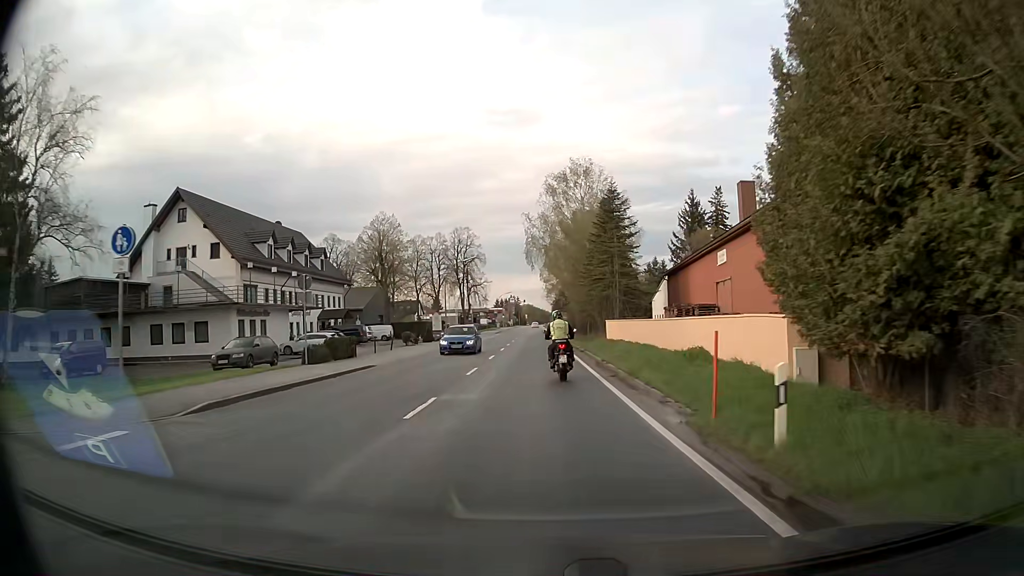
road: secondary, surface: asphalt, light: Day
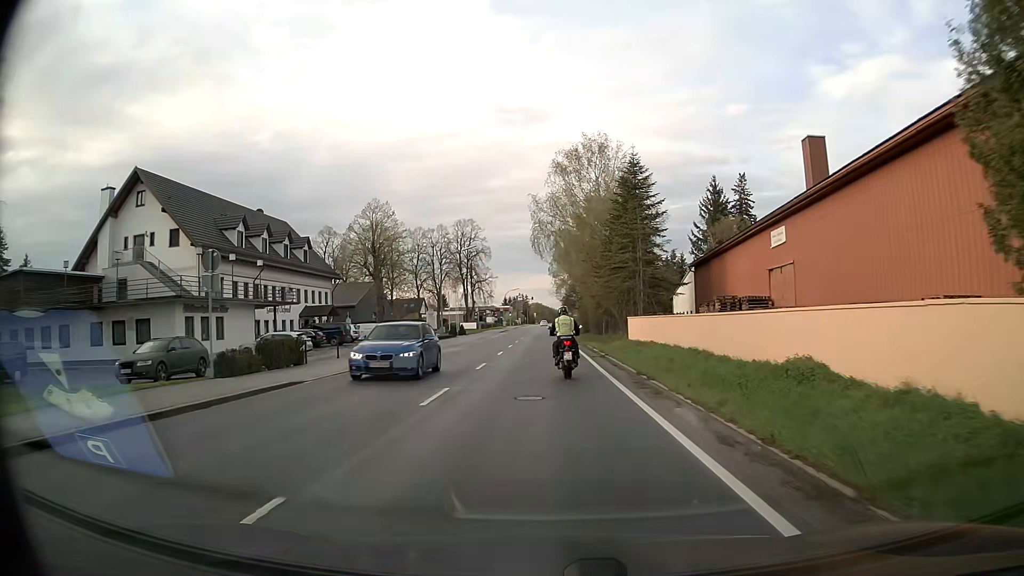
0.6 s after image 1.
(0.0, +8.0) m; -1°
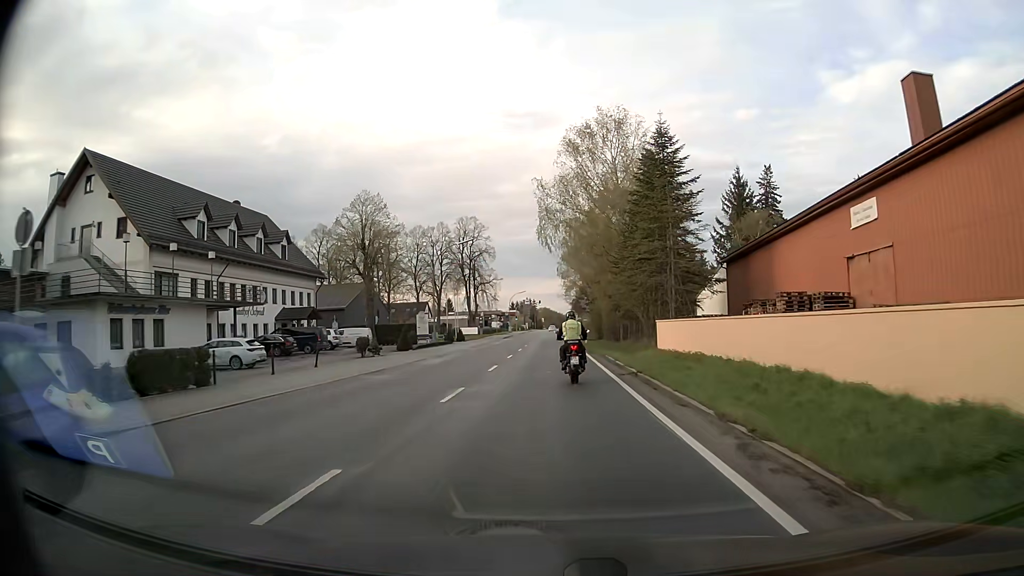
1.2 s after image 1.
(0.0, +7.9) m; 0°
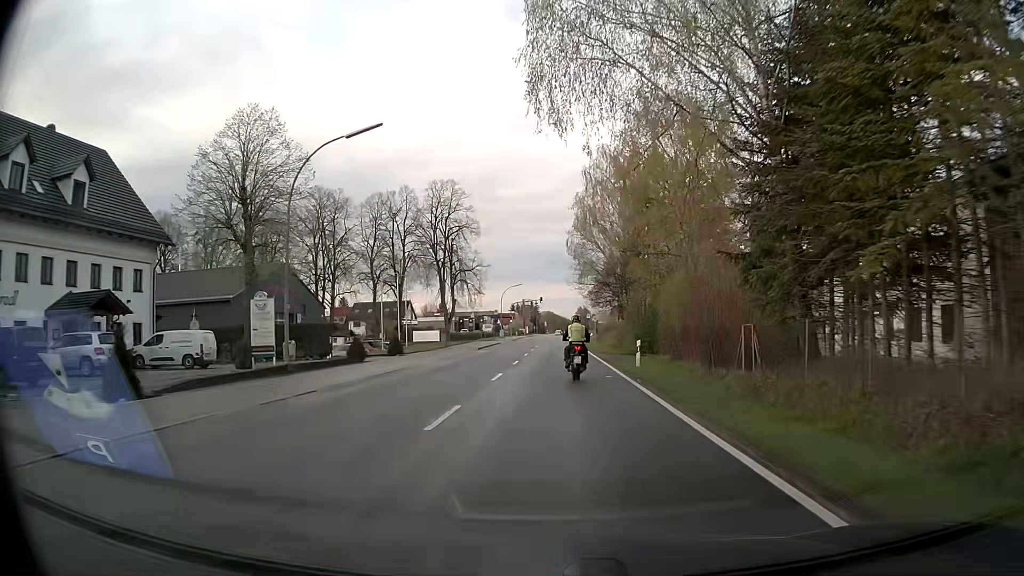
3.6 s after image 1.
(-0.2, +30.3) m; -1°
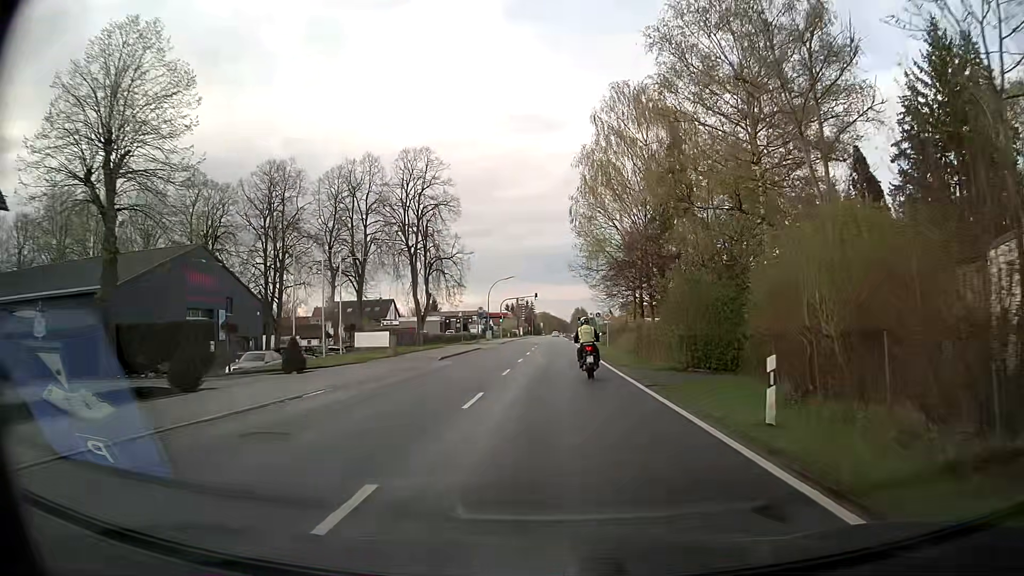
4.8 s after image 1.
(0.0, +15.2) m; 0°
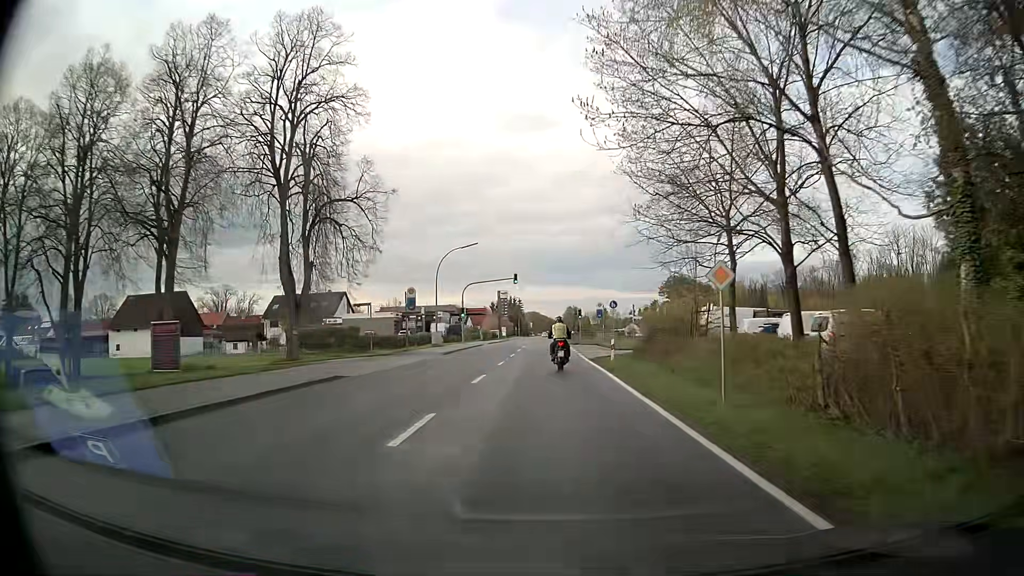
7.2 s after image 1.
(+0.5, +31.3) m; +1°
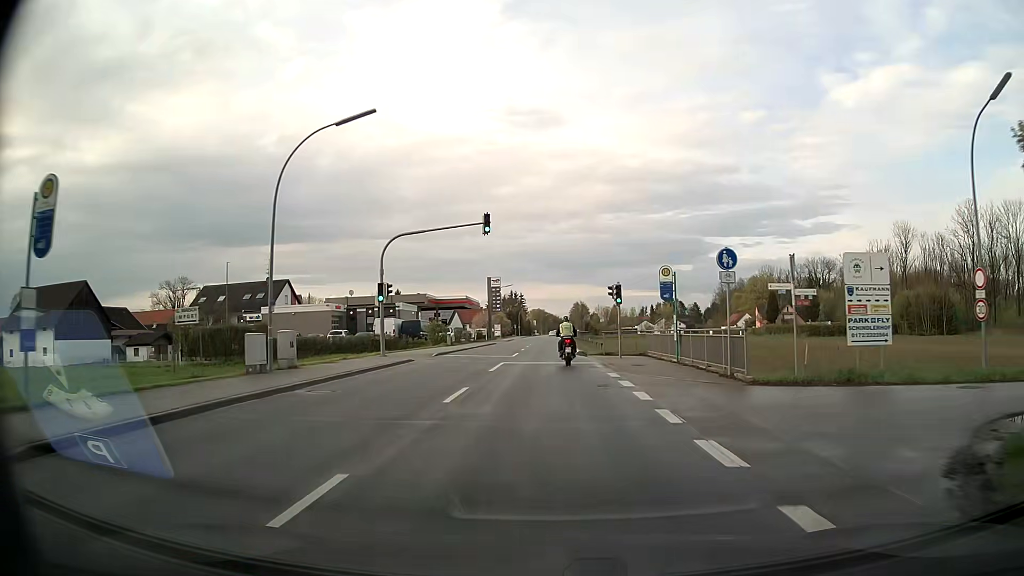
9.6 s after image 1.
(0.0, +31.6) m; 0°
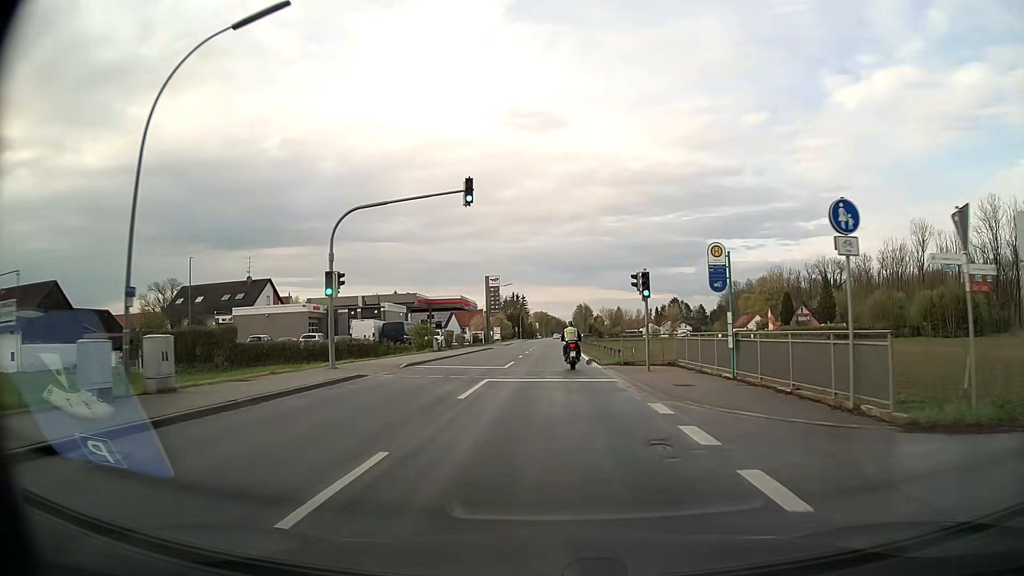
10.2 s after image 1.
(0.0, +7.8) m; 0°
(0, +10) (0, +20) (0, +30) (0, +40) (0, +50) (0, +60) (0, +70) (0, +80) (+1, +90) (+1, +100) m
